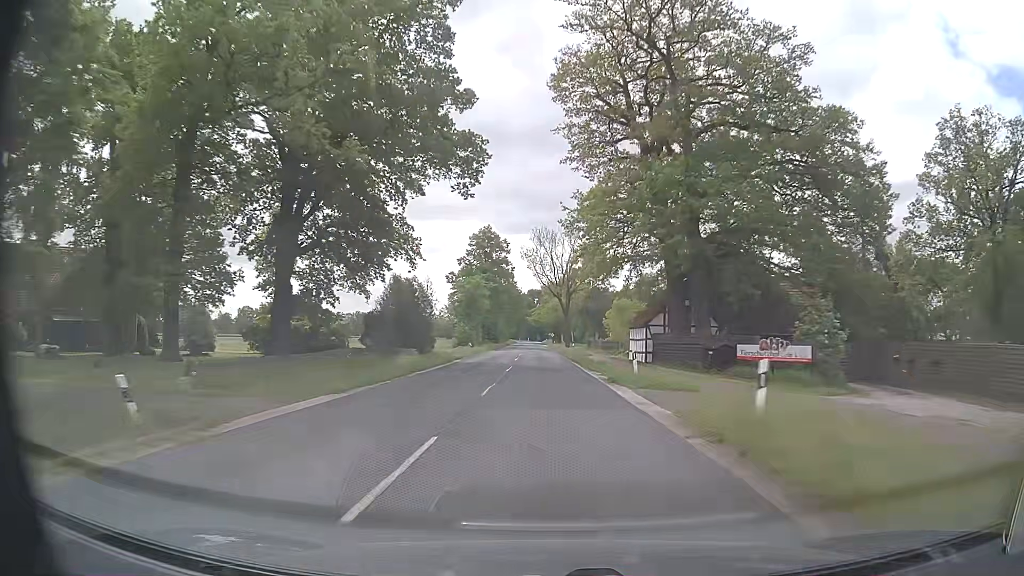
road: secondary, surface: asphalt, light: Day
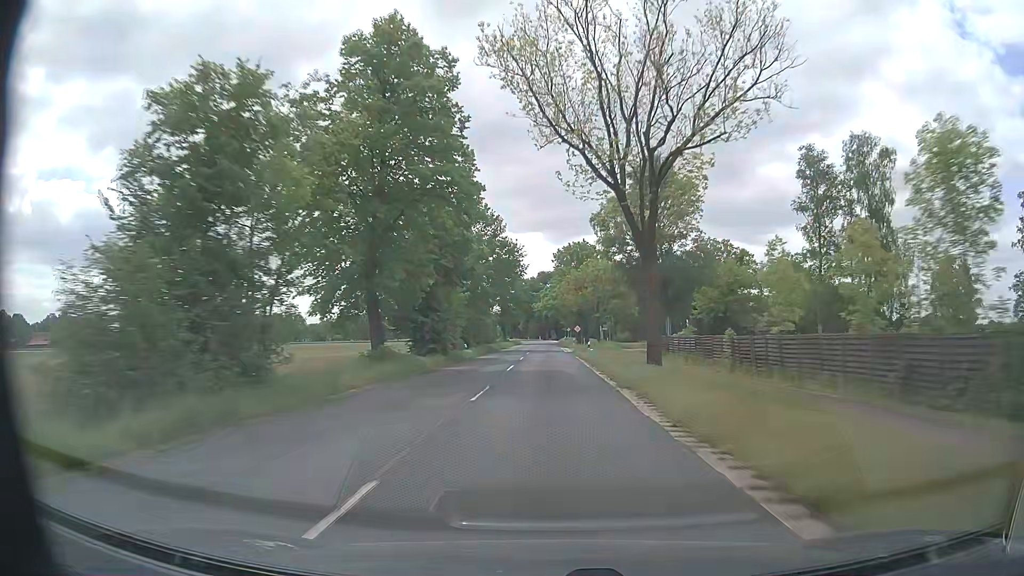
(-0.9, +63.0) m; -1°
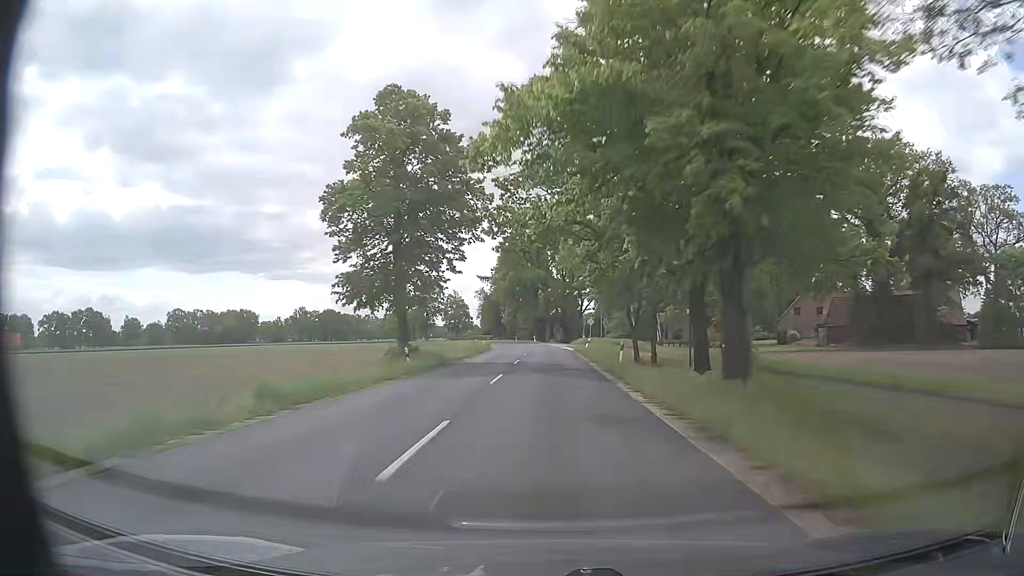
(-0.3, +80.1) m; 0°
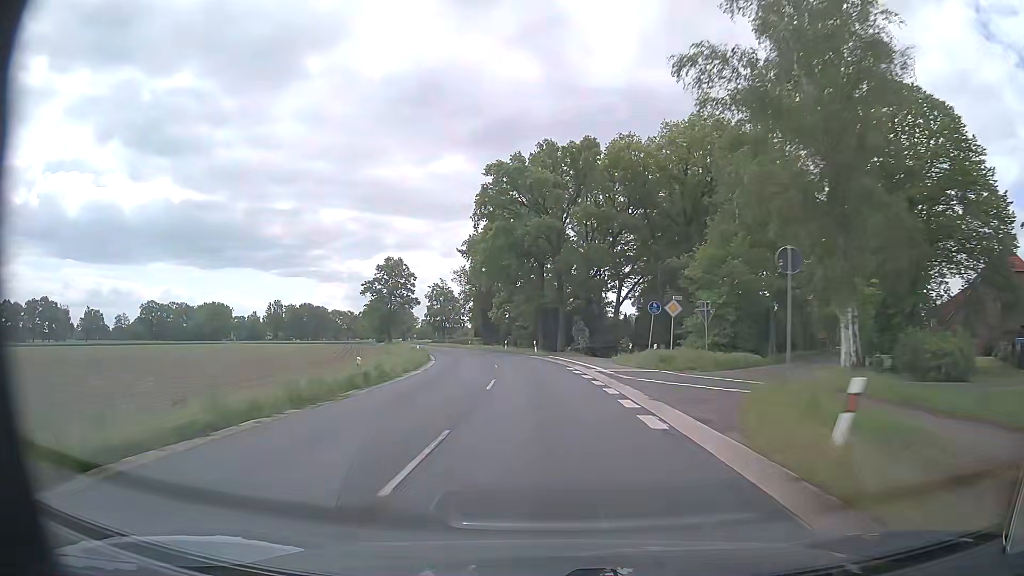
(-0.1, +48.4) m; -1°
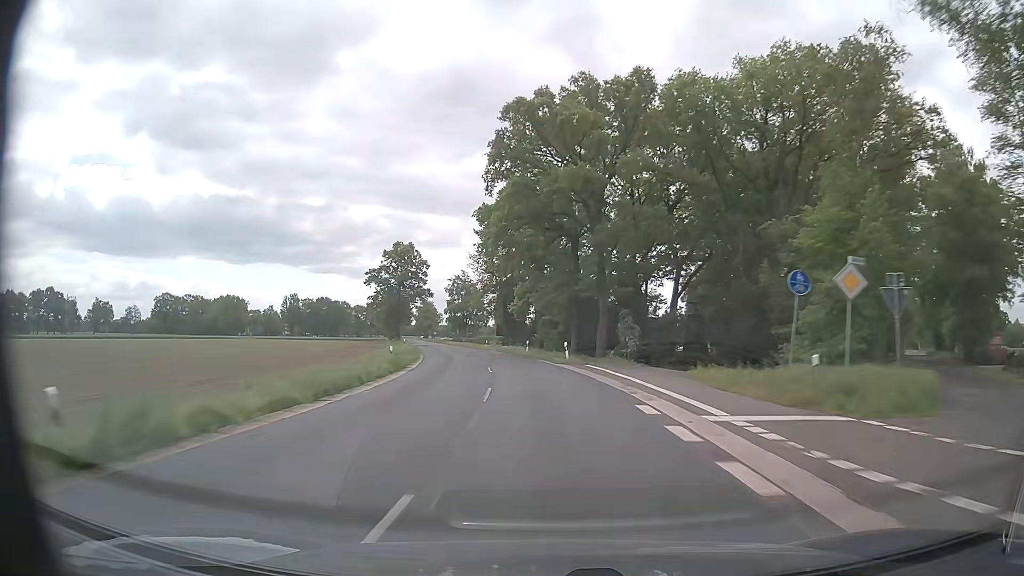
(-0.3, +16.2) m; -2°
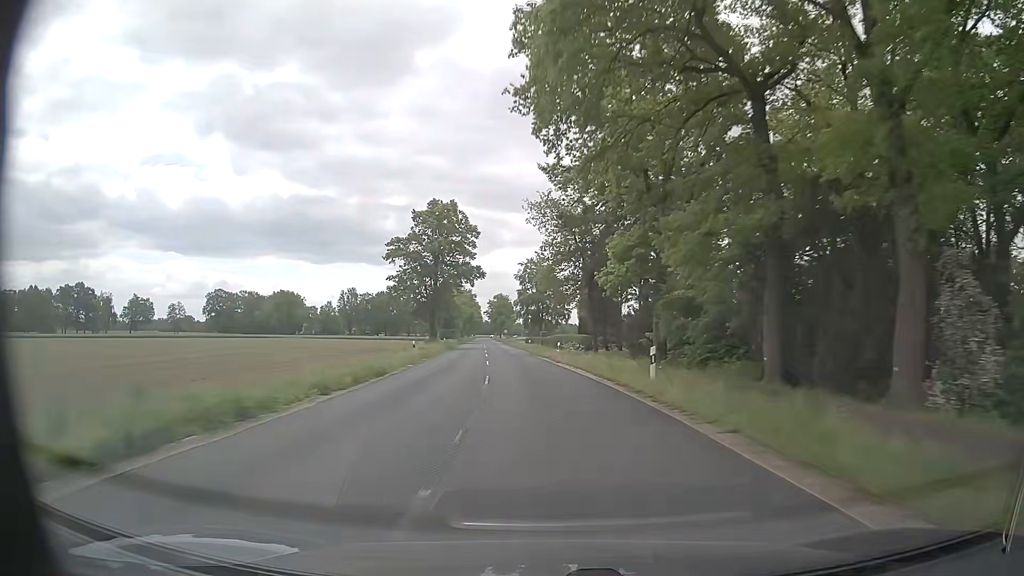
(-2.0, +32.3) m; -7°
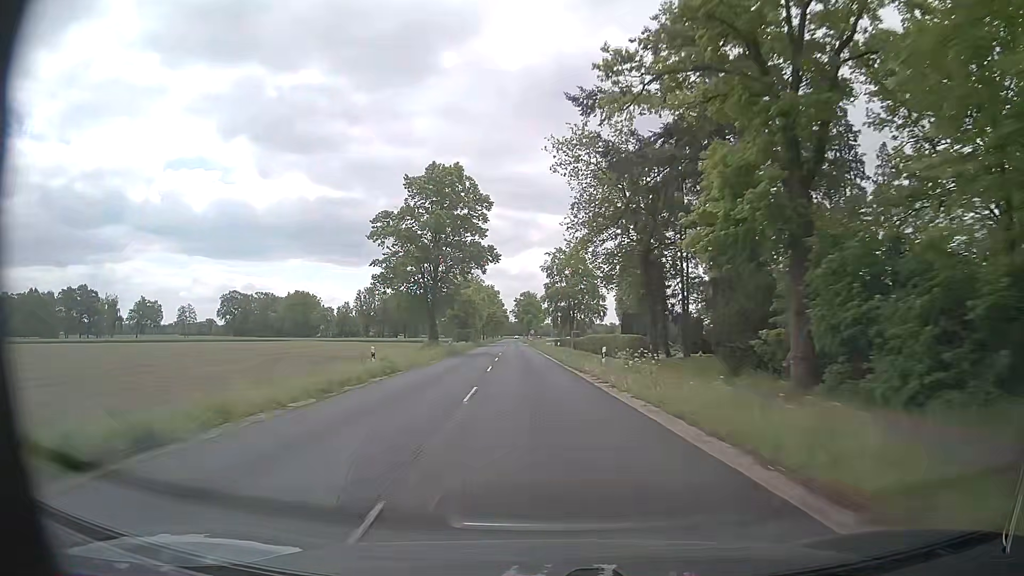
(-0.4, +16.2) m; -2°
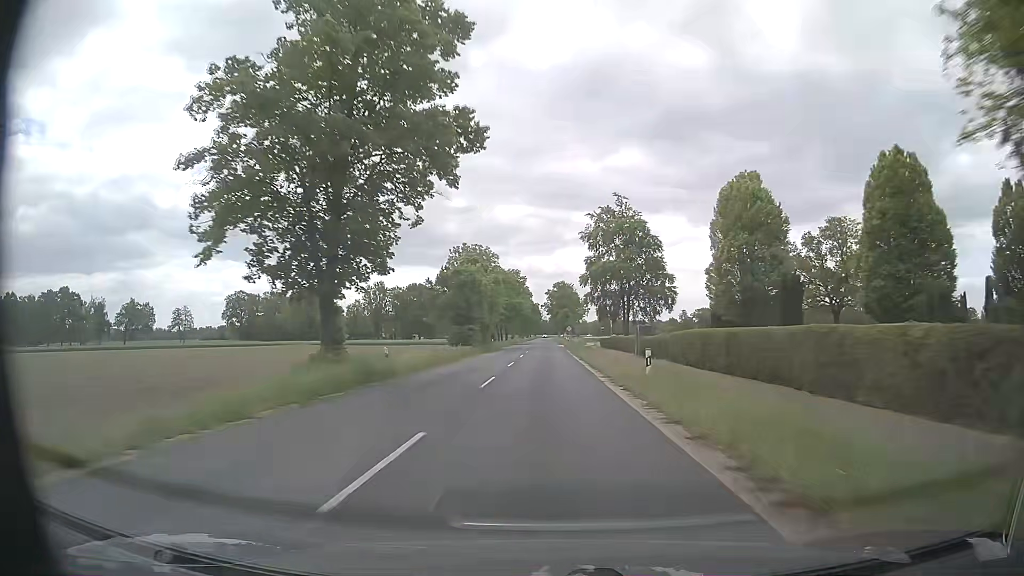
(-1.2, +32.4) m; -3°
(0, +10) (0, +20) (0, +30) (0, +40) (-1, +50) (-1, +60) (-1, +70) (-1, +80) (-1, +90) (-1, +100) m
